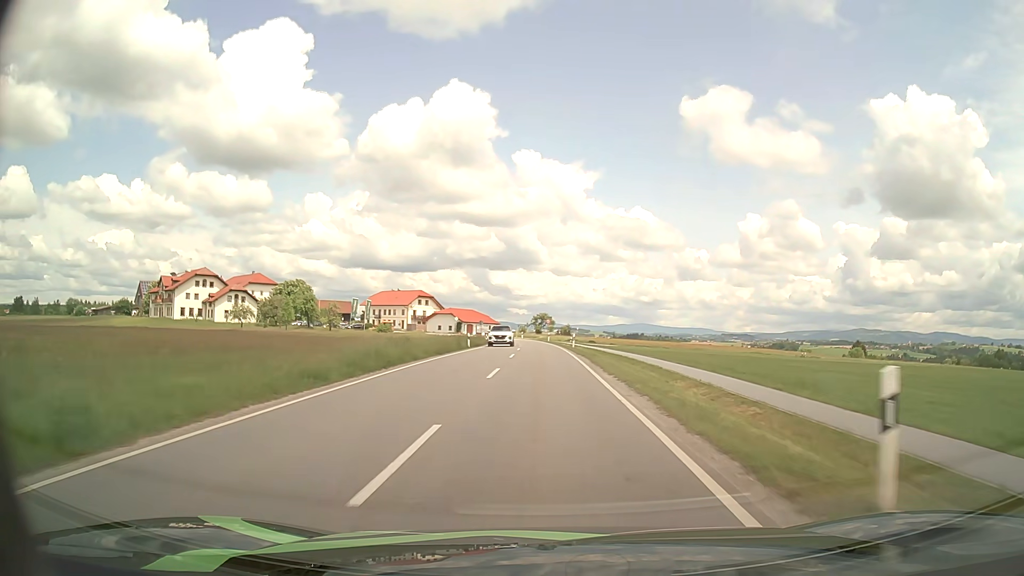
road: tertiary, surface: asphalt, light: Day
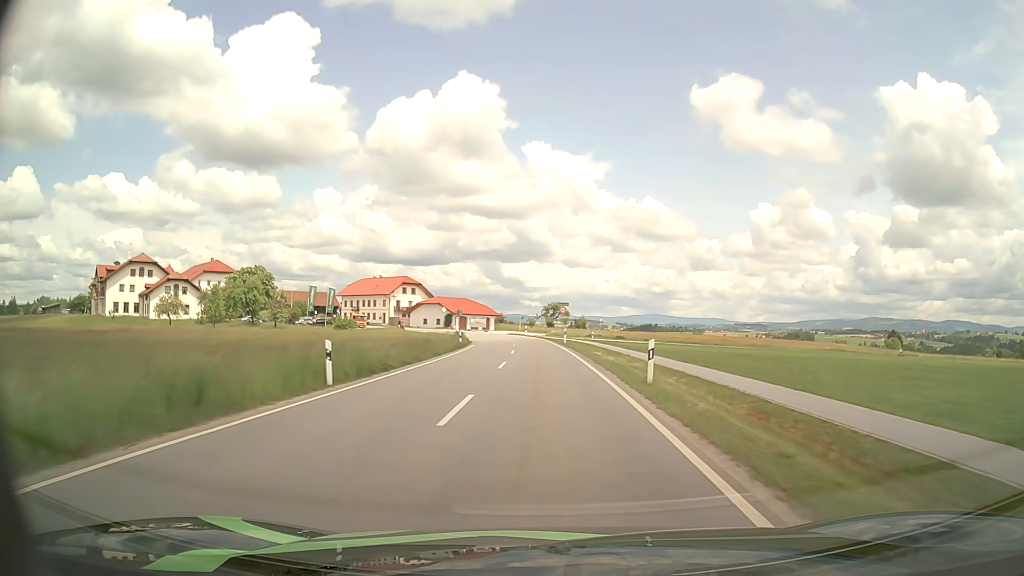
(-0.2, +32.1) m; -1°
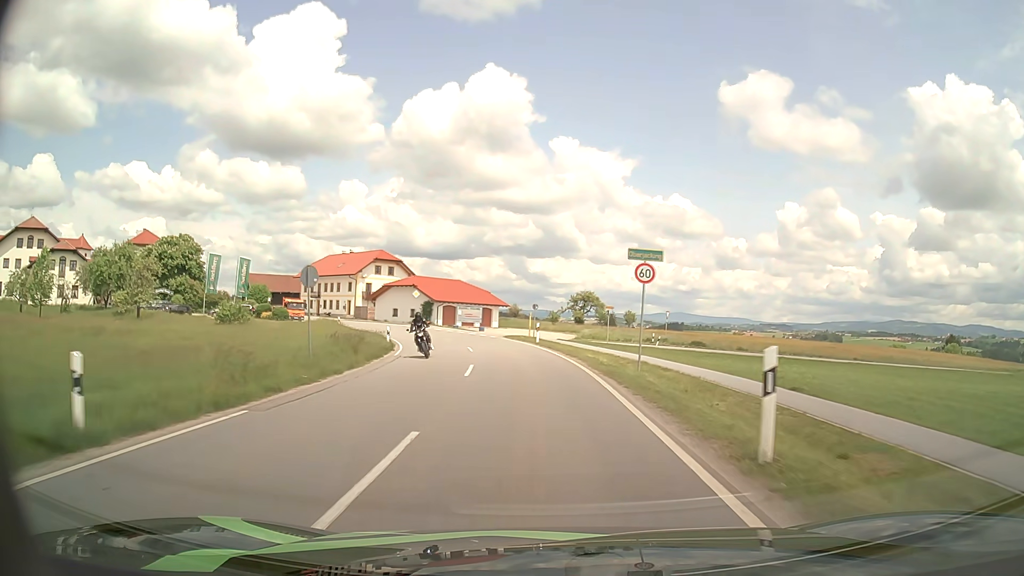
(-0.5, +40.6) m; -2°
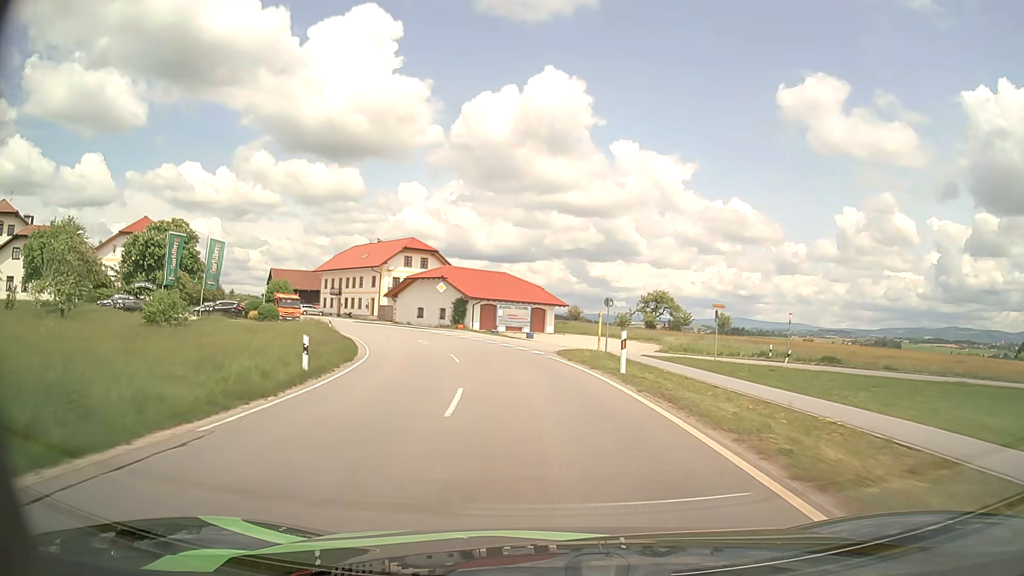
(-0.7, +18.7) m; -5°
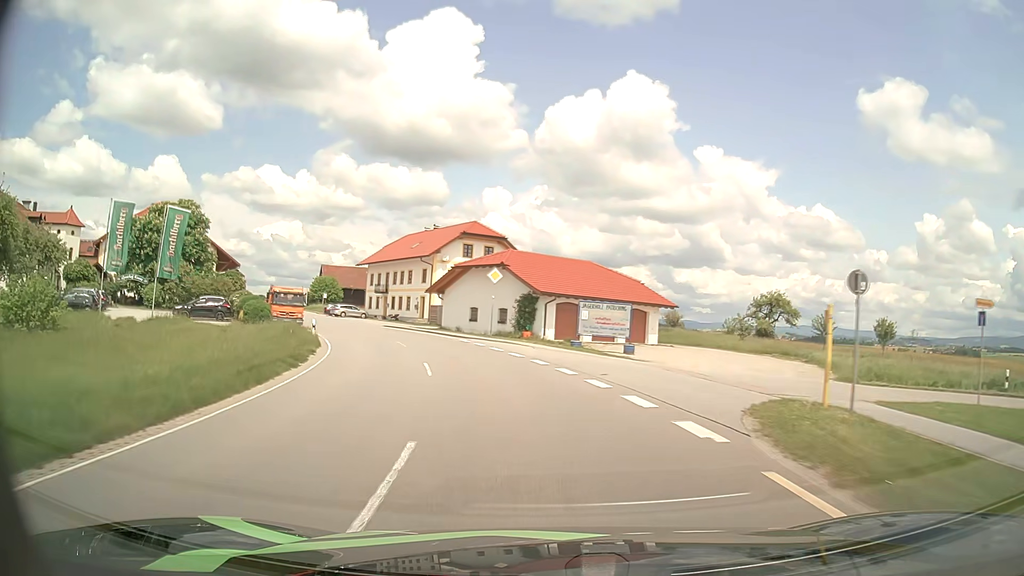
(-1.0, +18.0) m; -7°
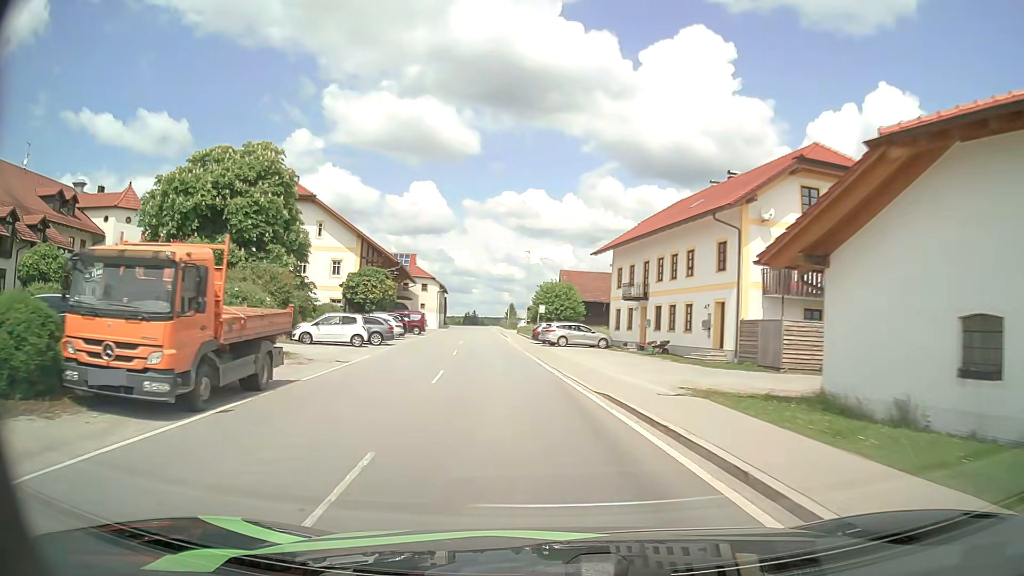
(-7.3, +36.3) m; -23°
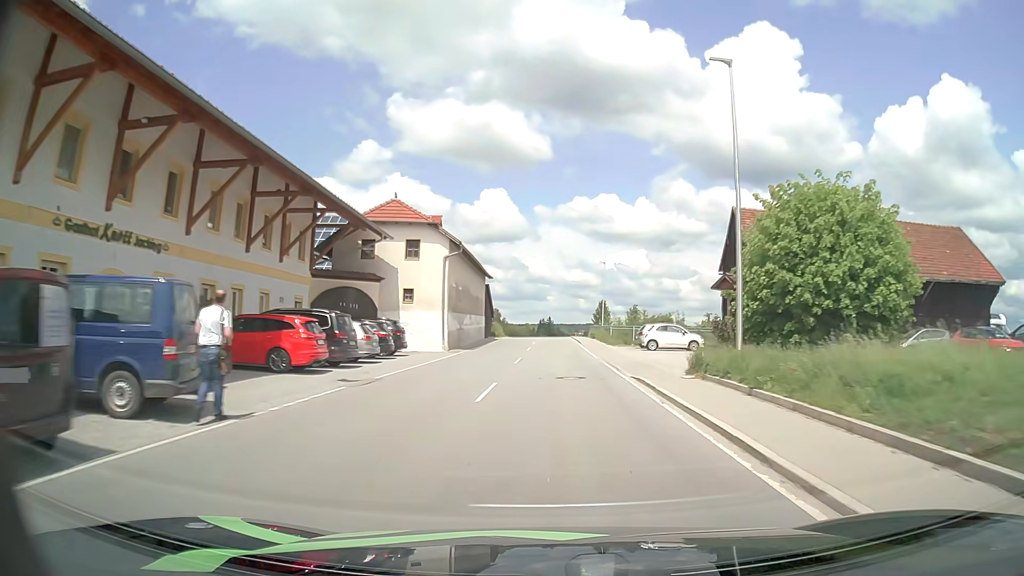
(-5.4, +51.5) m; -7°
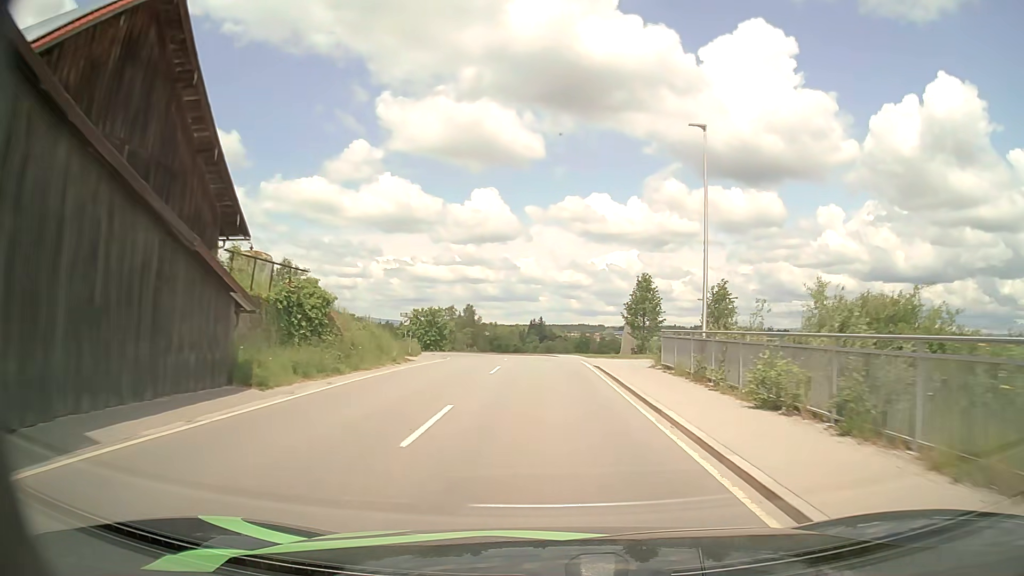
(+0.8, +52.2) m; +1°
(0, +10) (0, +20) (0, +30) (-1, +40) (-2, +50) (-5, +60) (-8, +69) (-12, +78) (-16, +87) (-22, +96) m
